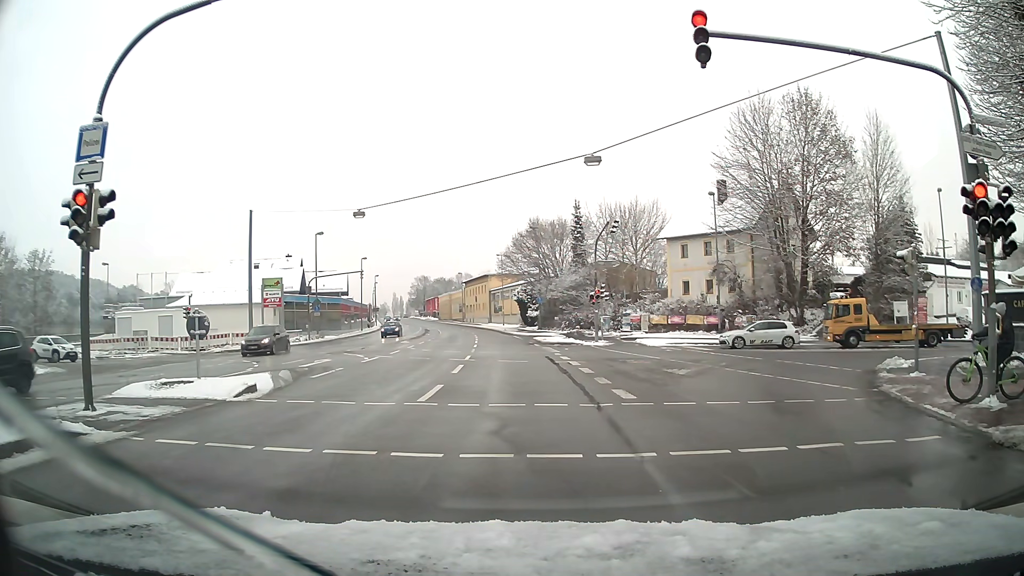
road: primary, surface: asphalt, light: Day
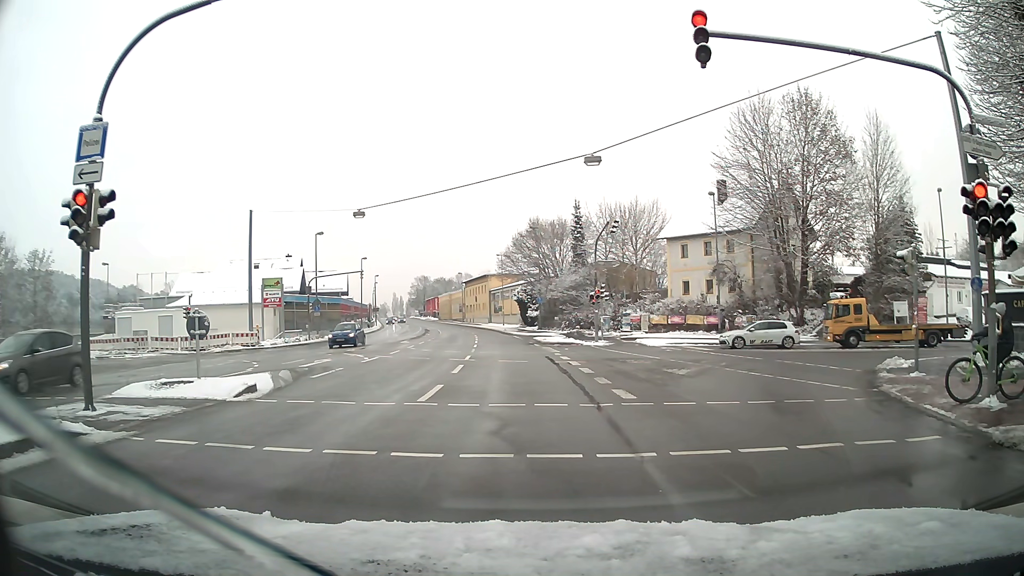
(0.0, 0.0) m; 0°
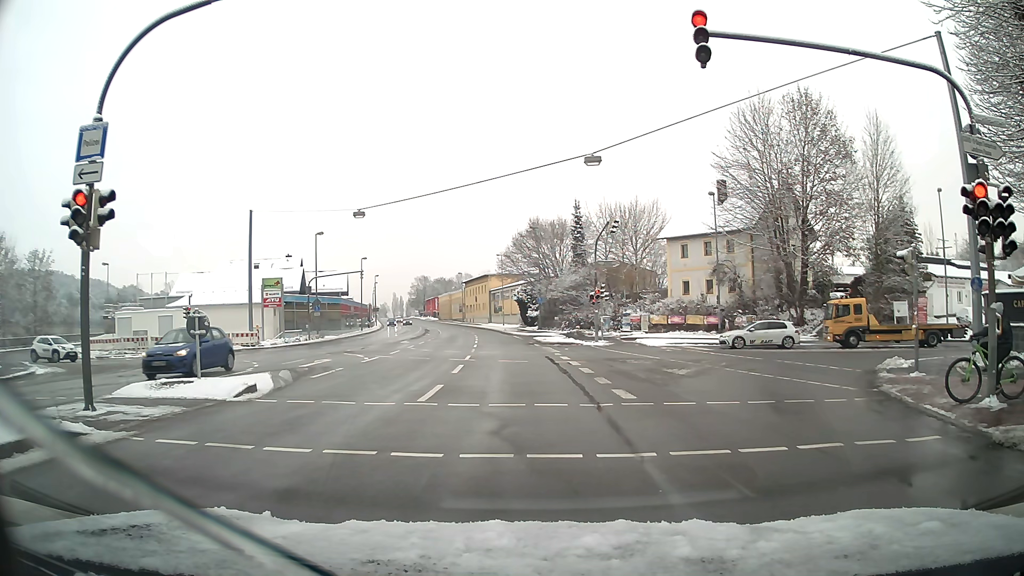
(0.0, 0.0) m; 0°
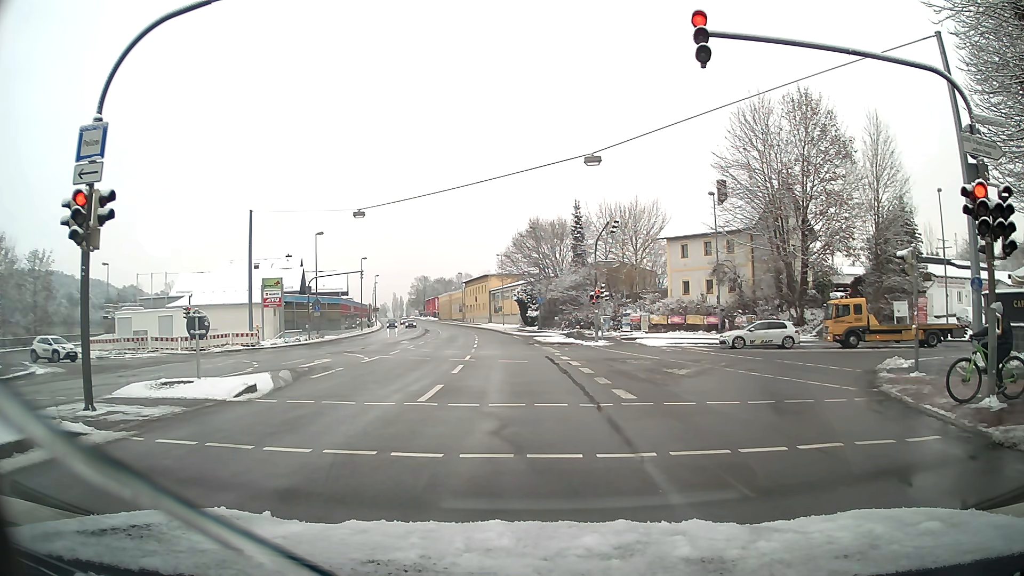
(0.0, 0.0) m; 0°
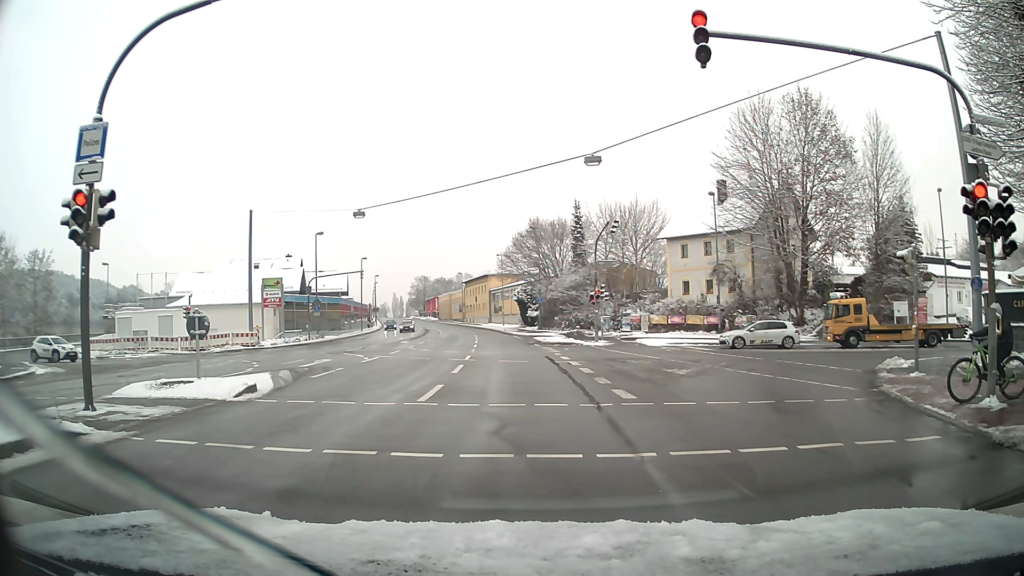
(0.0, 0.0) m; 0°
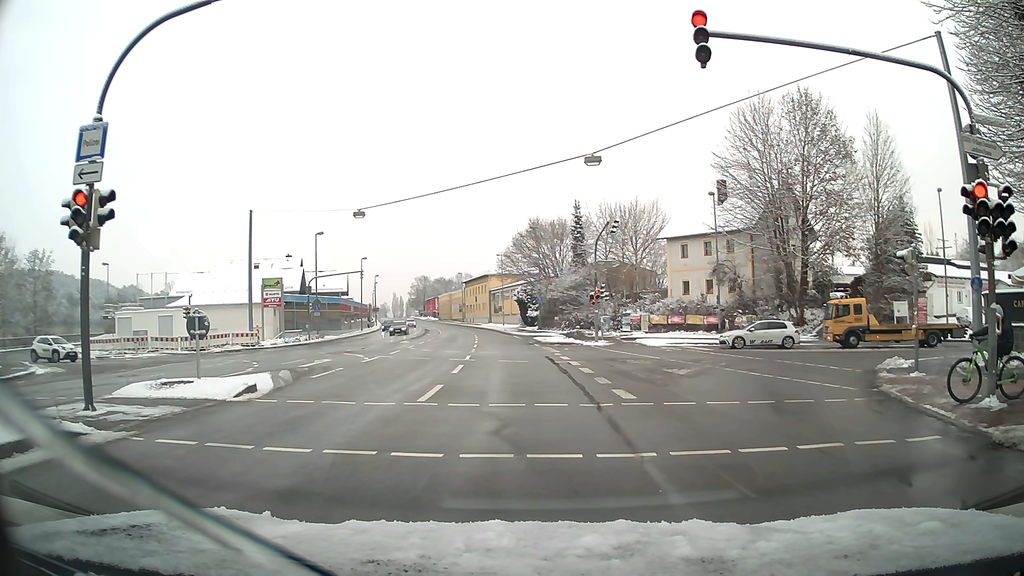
(0.0, 0.0) m; 0°
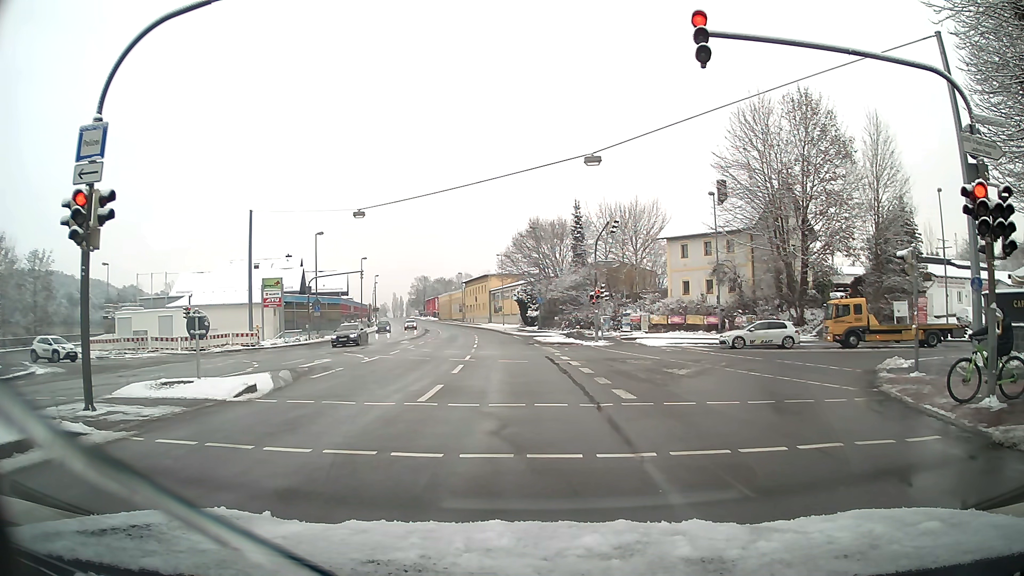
(0.0, 0.0) m; 0°
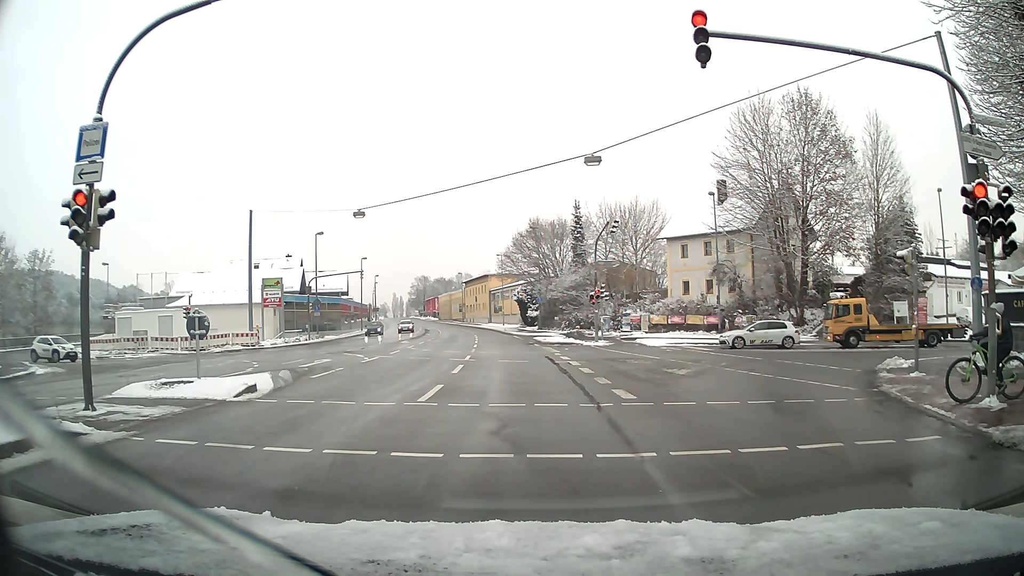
(0.0, 0.0) m; 0°
(0, +10) (-1, +20) (-1, +30) (-2, +40) (-3, +50) (-4, +60) (-5, +70) (-6, +80) (-8, +90) (-10, +99) m
